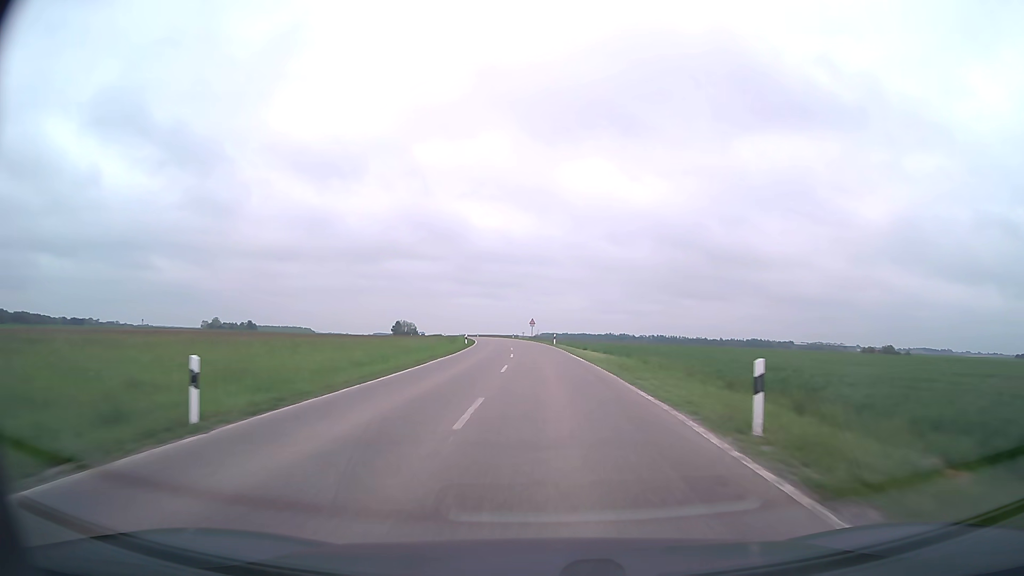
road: secondary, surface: asphalt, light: Day
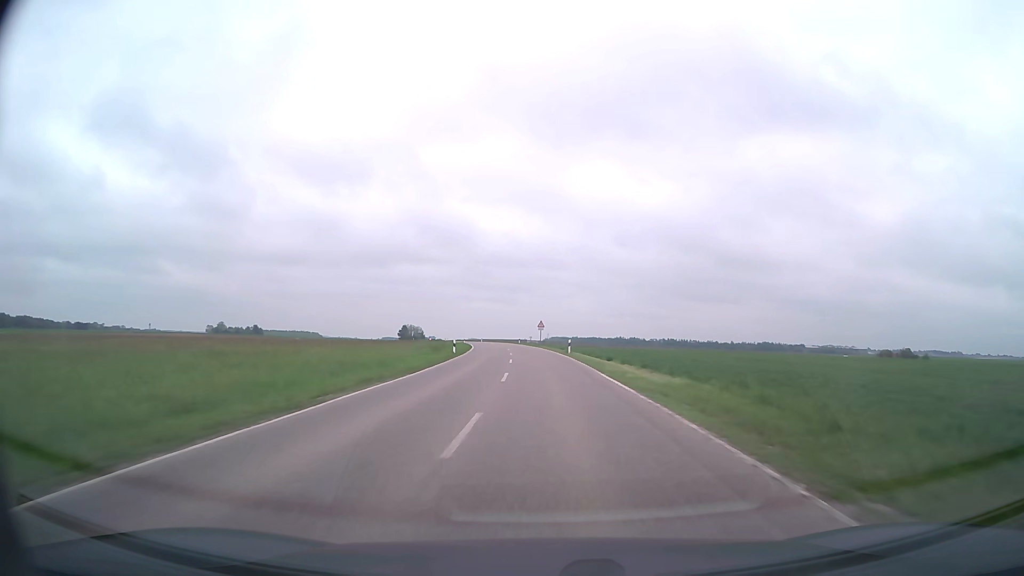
(-0.1, +13.8) m; -1°
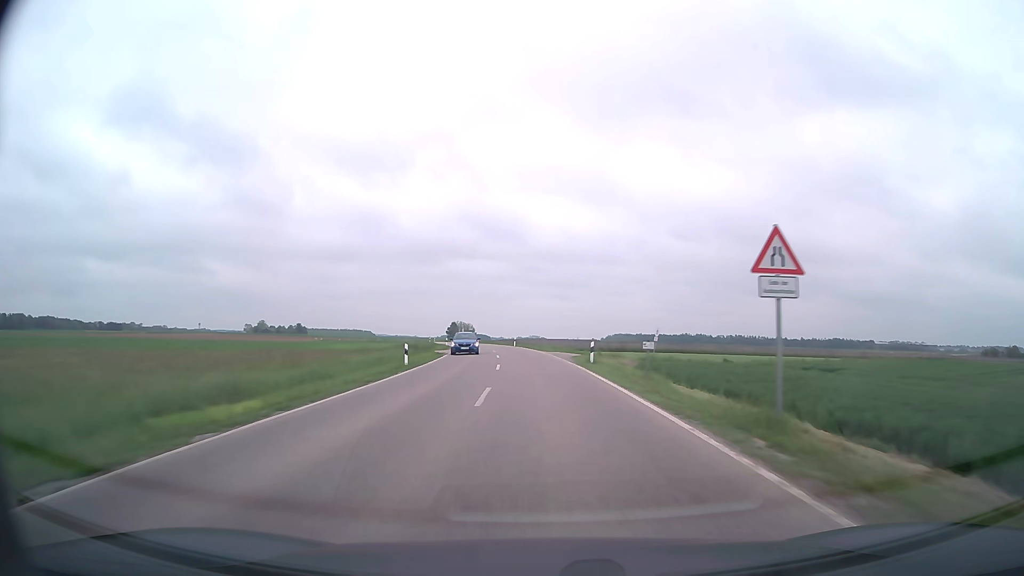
(-2.7, +67.1) m; -5°
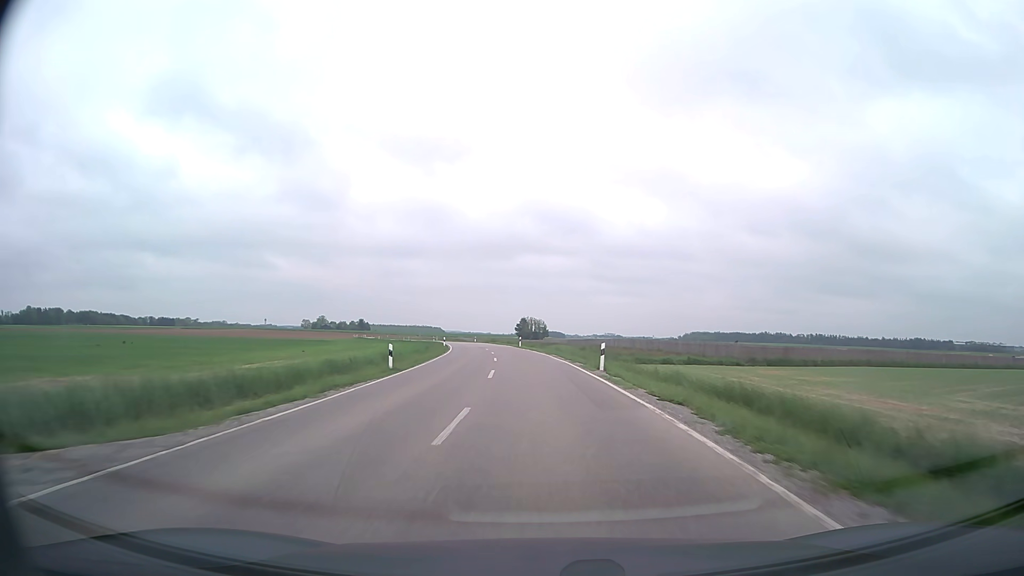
(-2.5, +52.6) m; -6°
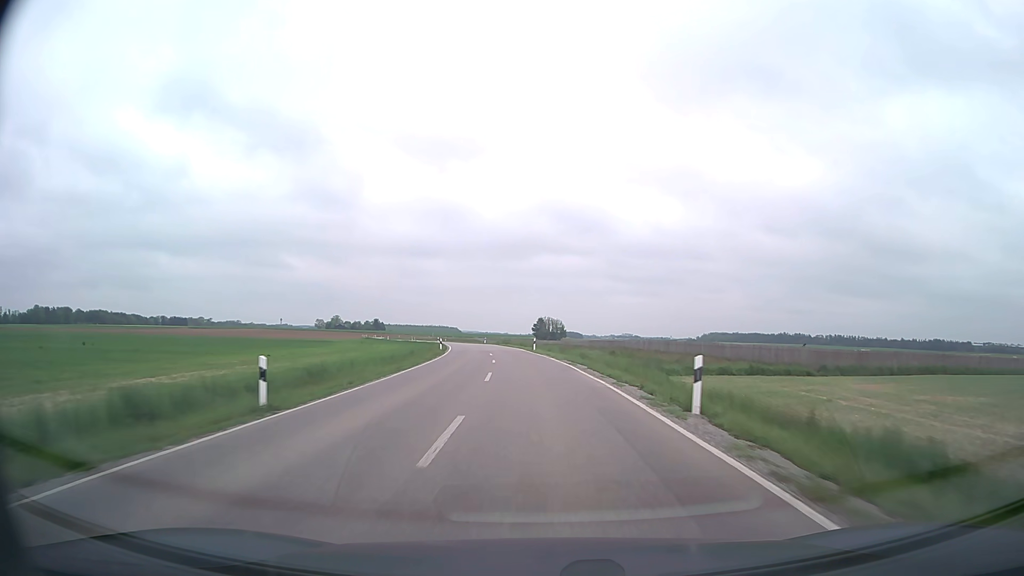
(-0.2, +13.1) m; -2°
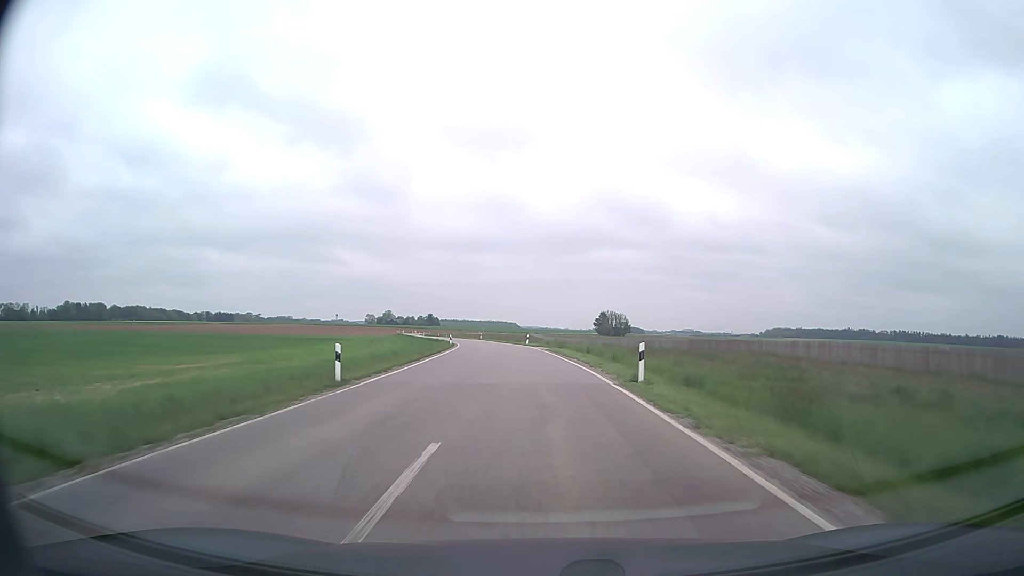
(-1.6, +39.1) m; -5°
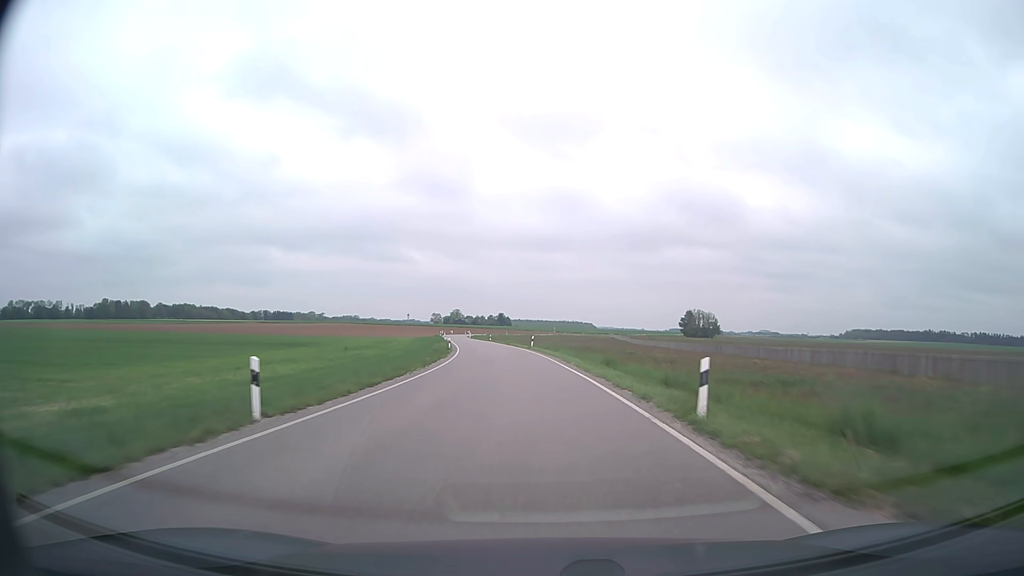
(-2.7, +51.8) m; -6°
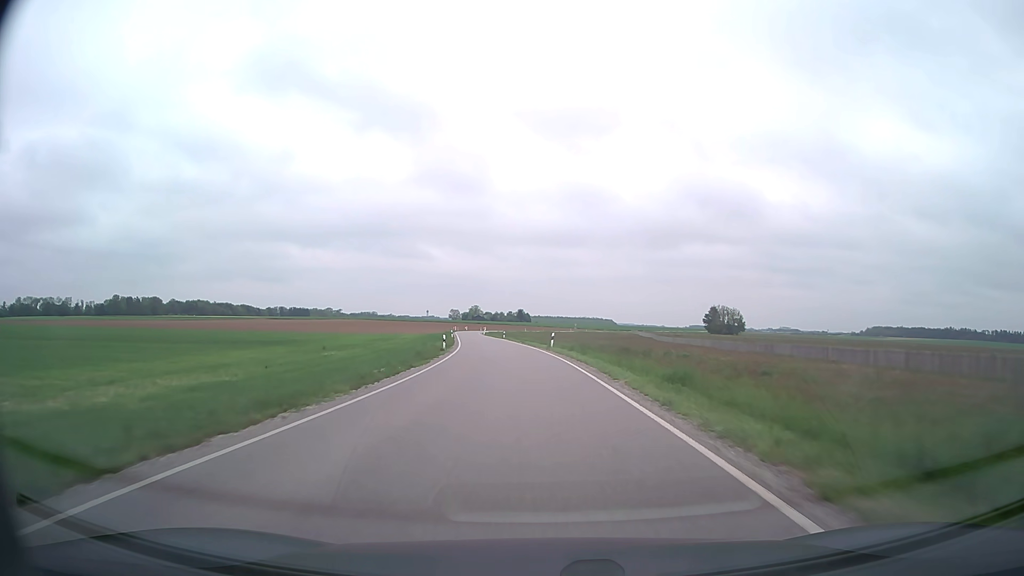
(-0.2, +13.0) m; -2°
(0, +10) (0, +20) (-1, +30) (-2, +40) (-3, +50) (-4, +60) (-5, +70) (-7, +80) (-8, +90) (-10, +99) m
